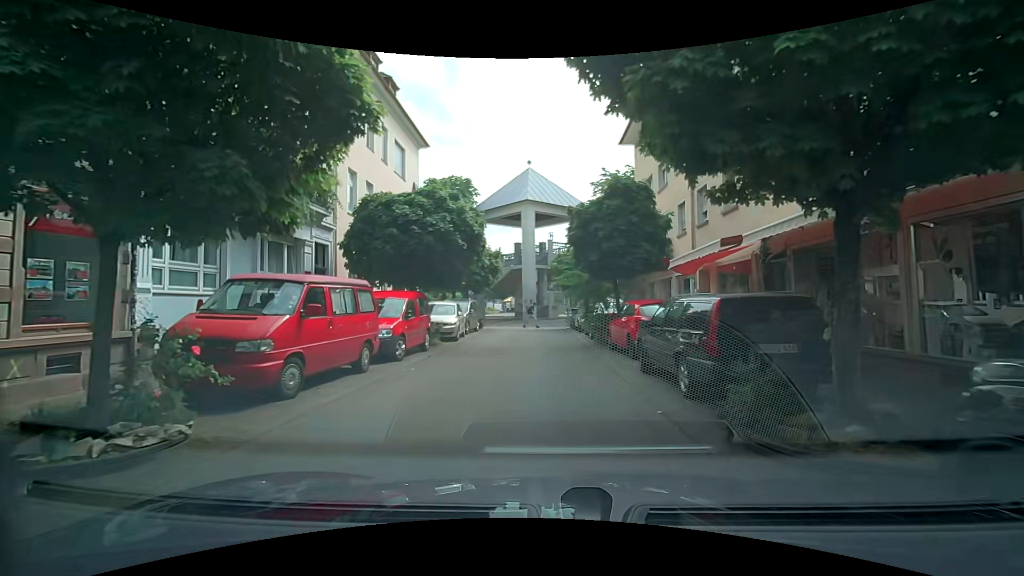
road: residential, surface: asphalt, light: Day
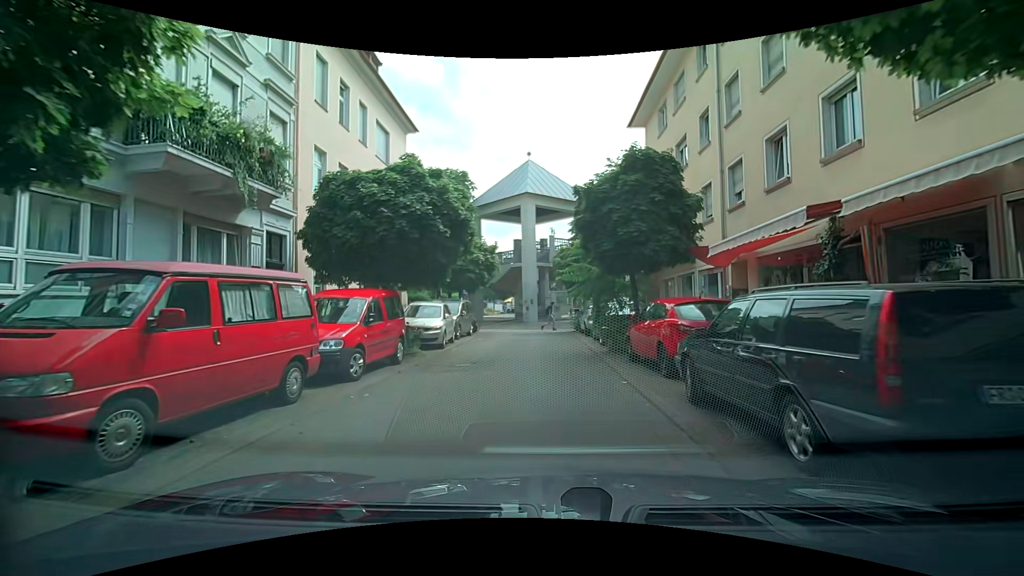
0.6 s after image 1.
(0.0, +3.1) m; 0°
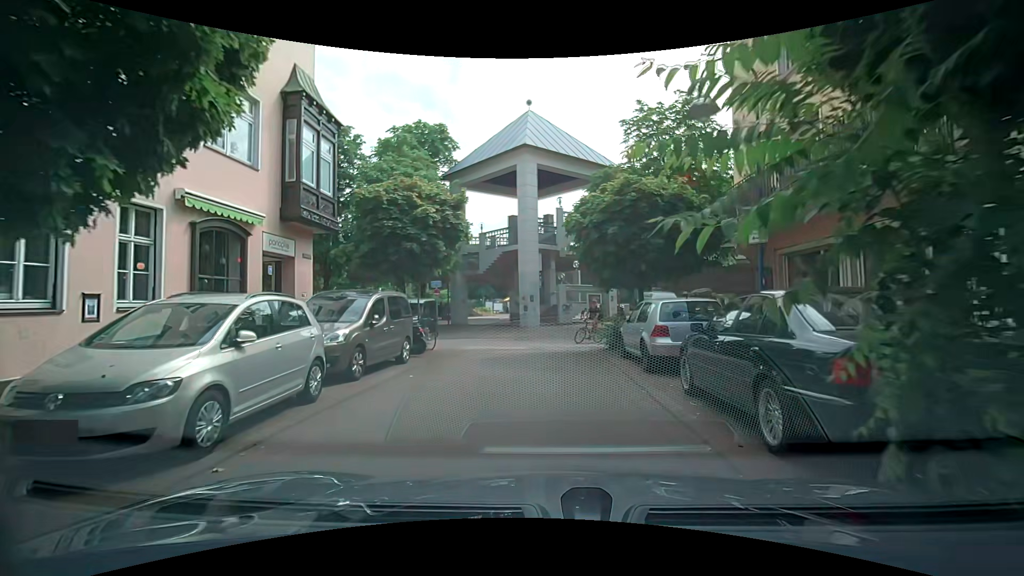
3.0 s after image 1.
(-0.2, +12.1) m; -2°
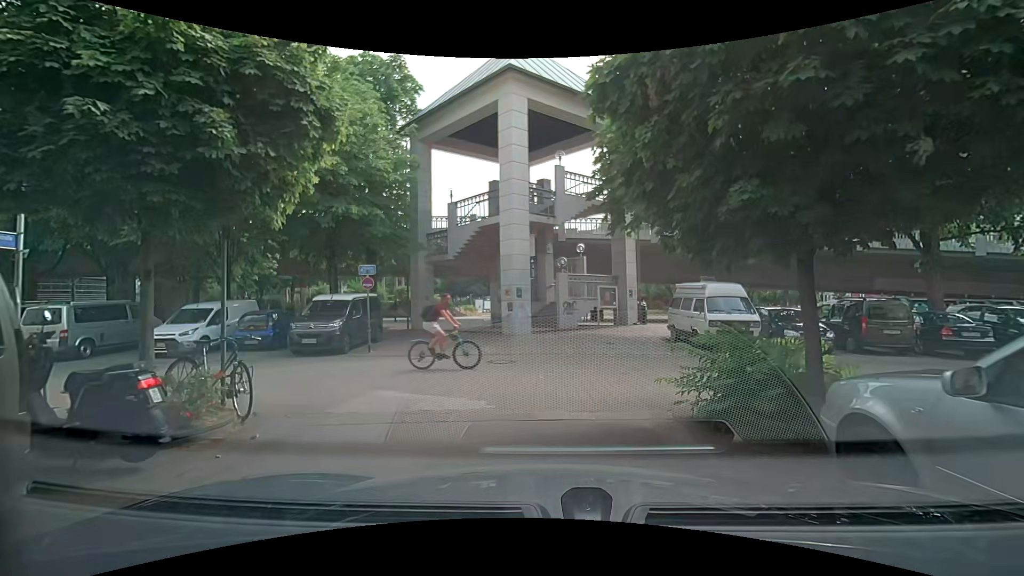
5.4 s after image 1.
(-0.1, +9.3) m; +1°
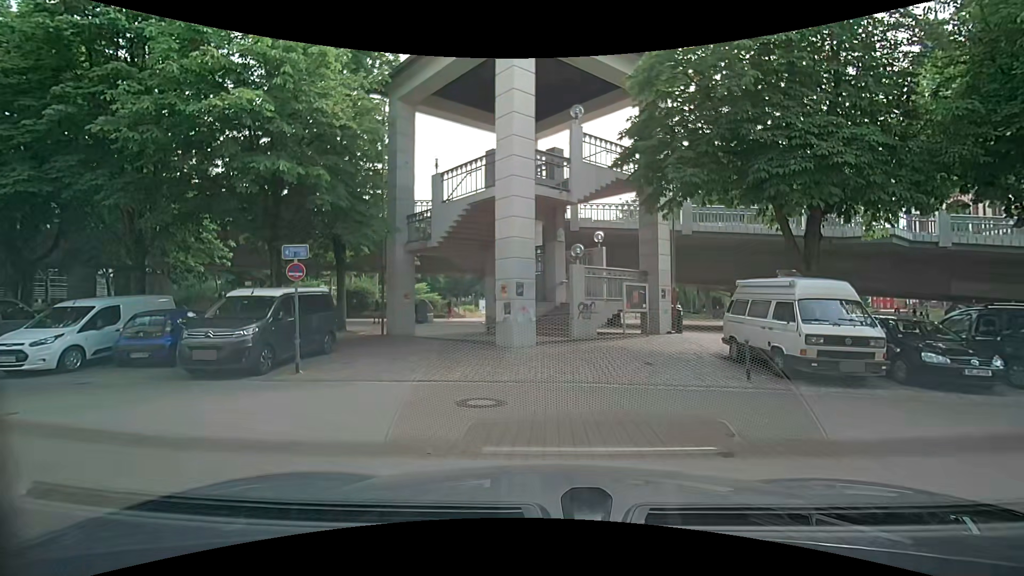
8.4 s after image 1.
(-0.1, +5.3) m; +1°
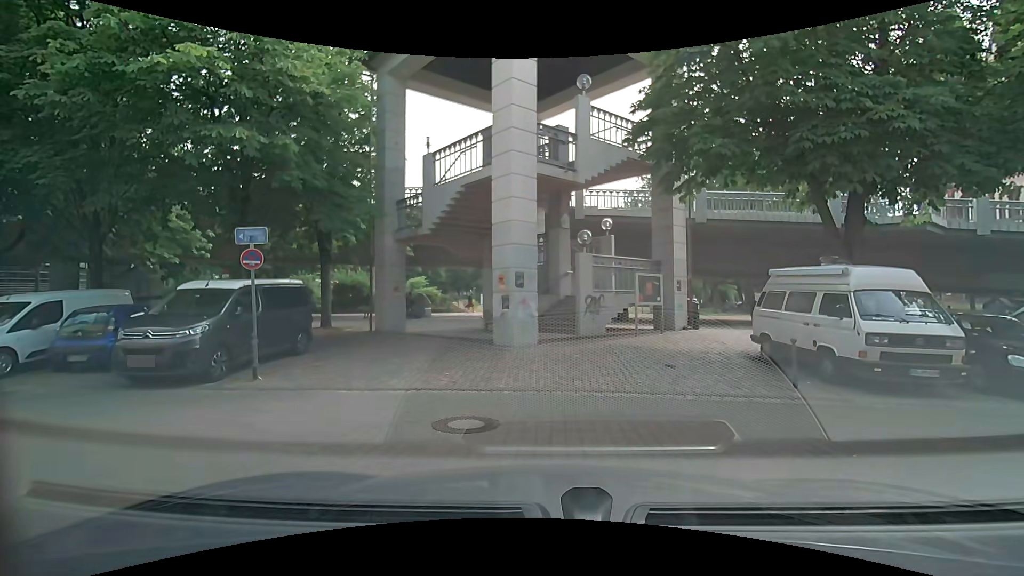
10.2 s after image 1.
(0.0, +1.8) m; 0°
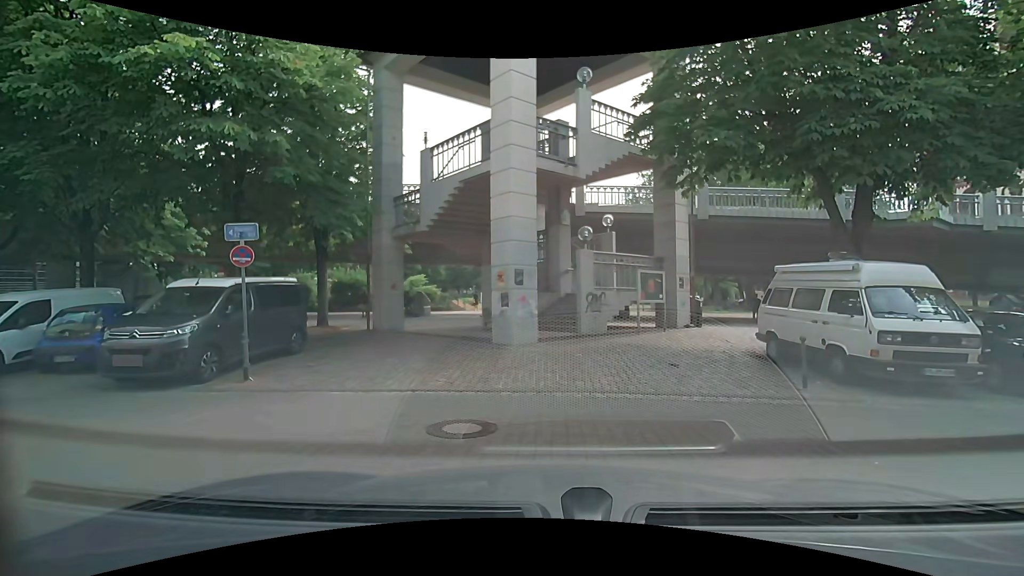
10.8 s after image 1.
(0.0, +0.3) m; 0°
